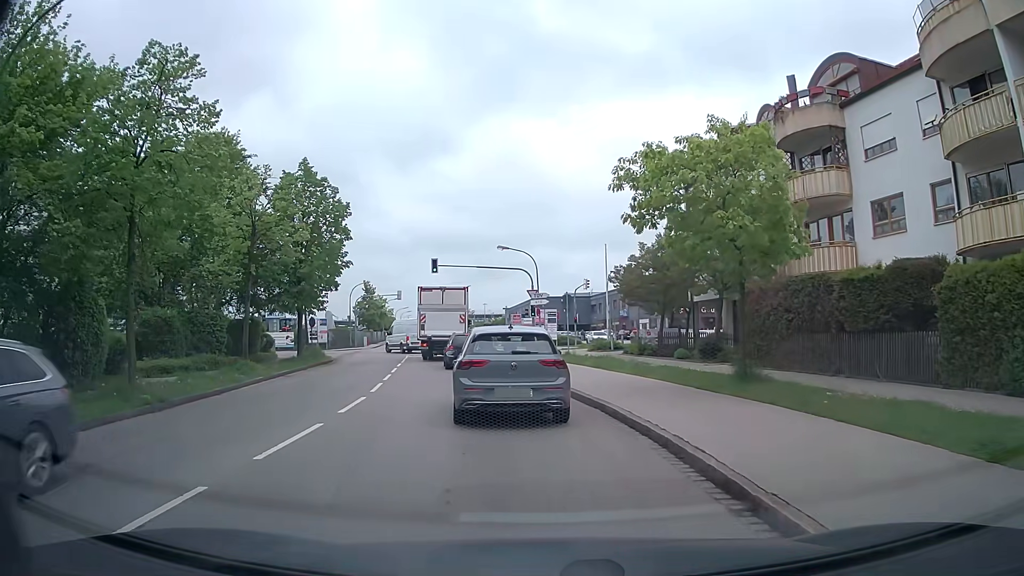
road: residential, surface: asphalt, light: Day
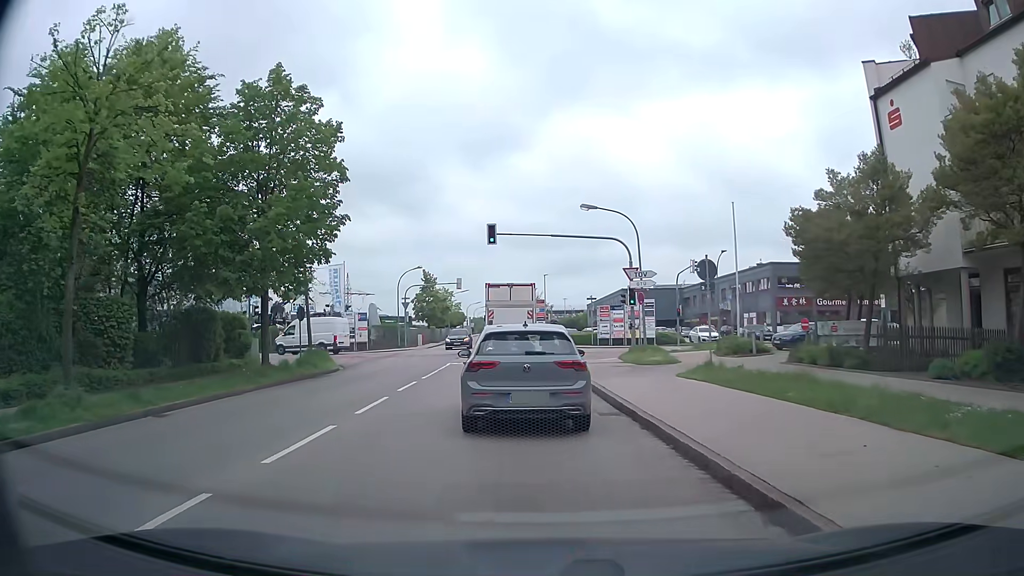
(-0.8, +14.2) m; -6°
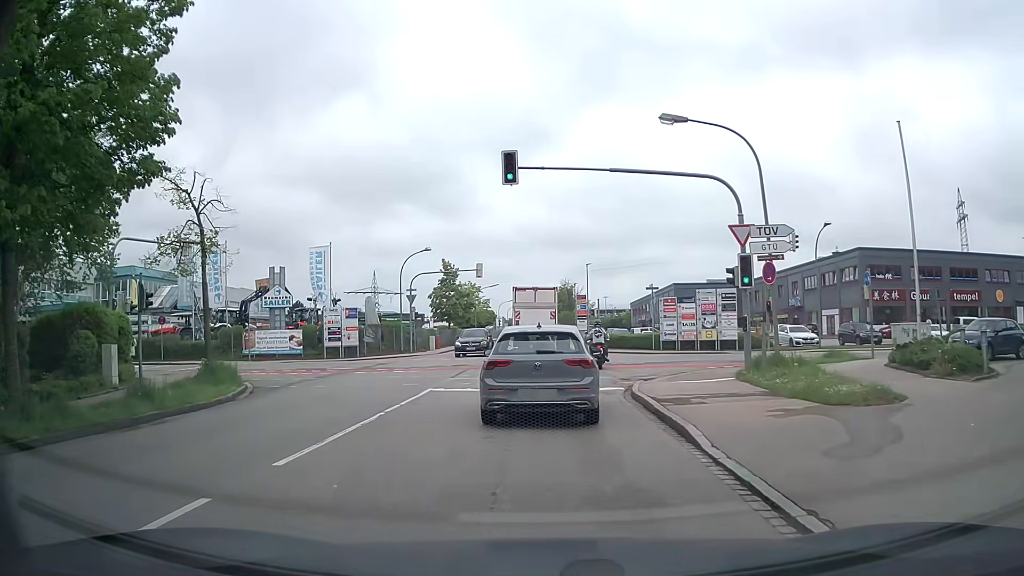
(-0.5, +13.7) m; -3°
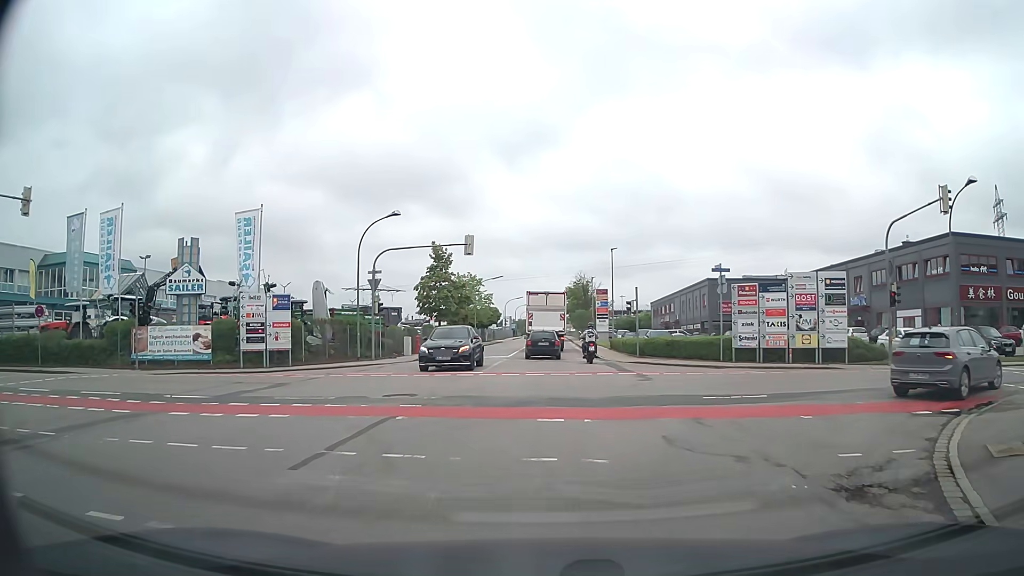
(-0.4, +14.2) m; -2°
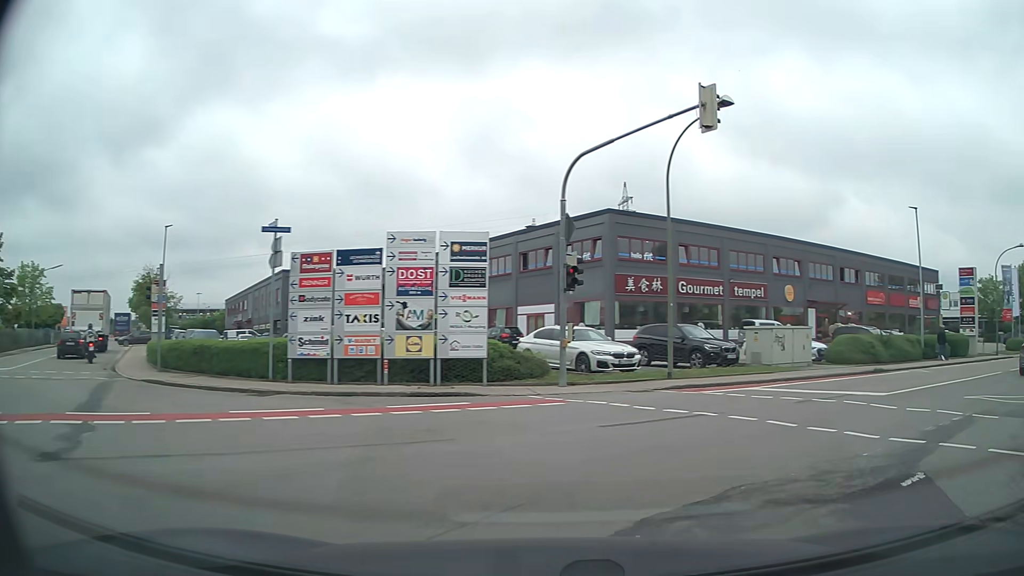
(+2.7, +11.2) m; +36°
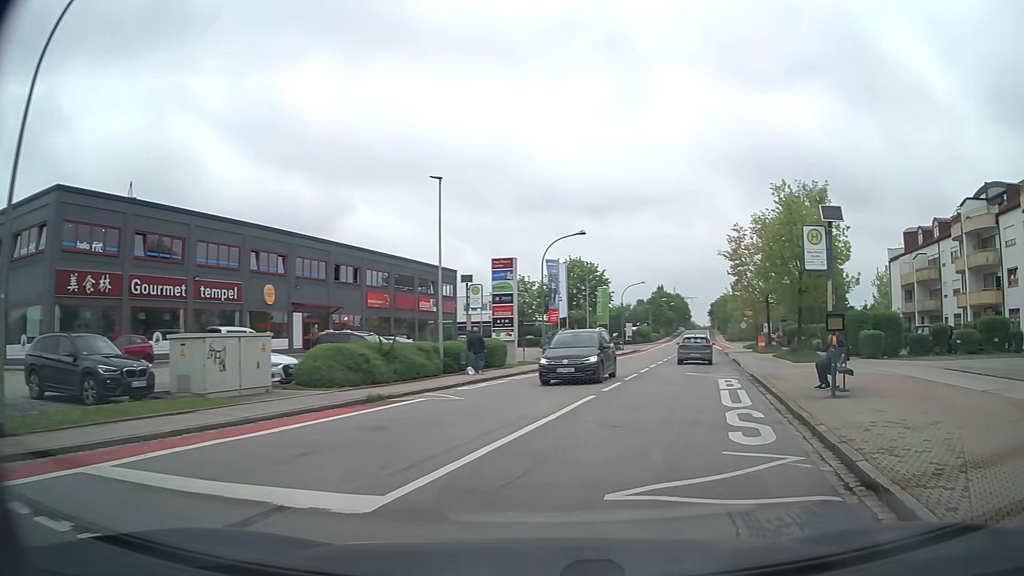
(+3.4, +8.6) m; +42°
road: tertiary
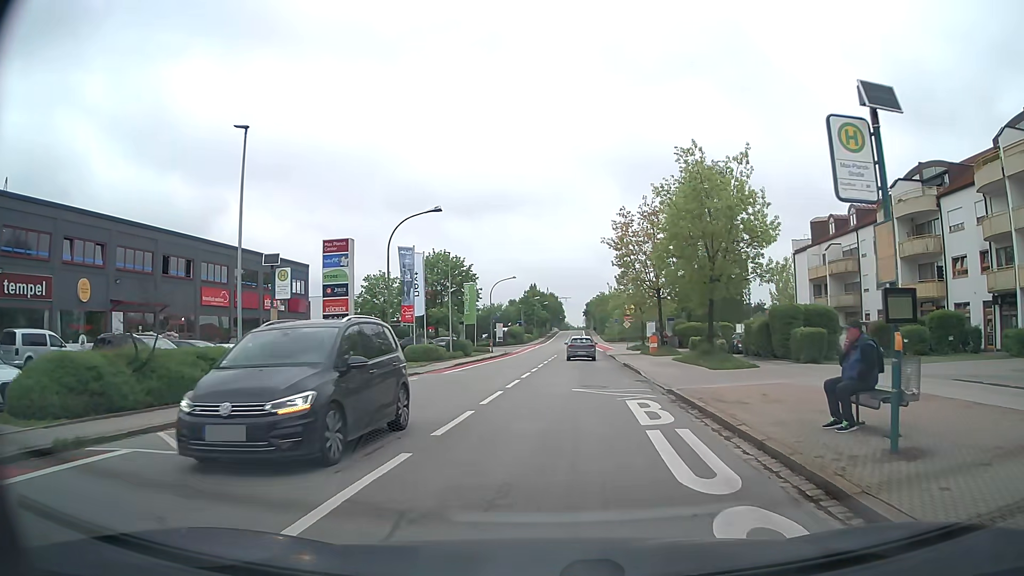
(+0.8, +7.5) m; +11°
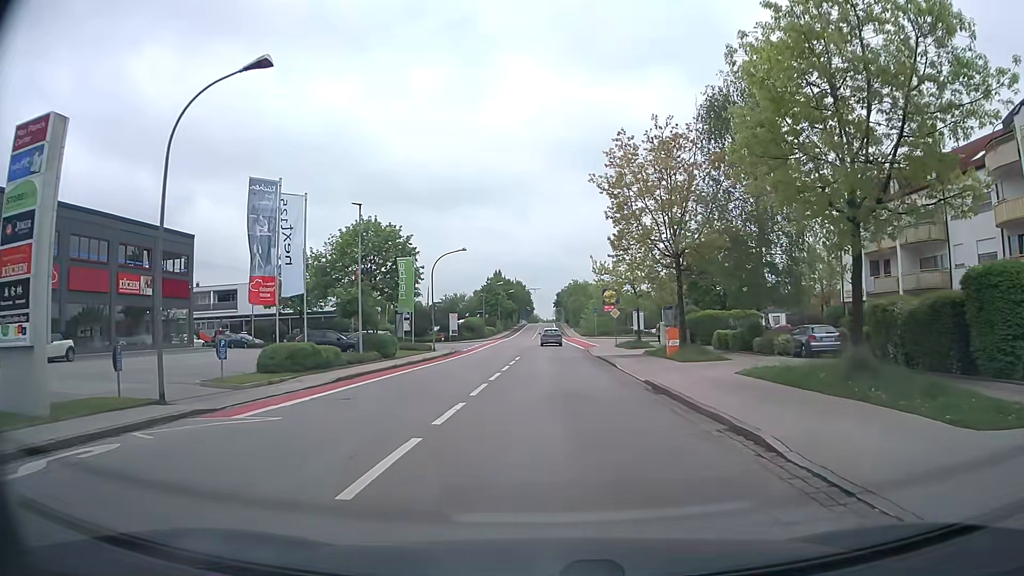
(+0.4, +17.3) m; +3°
